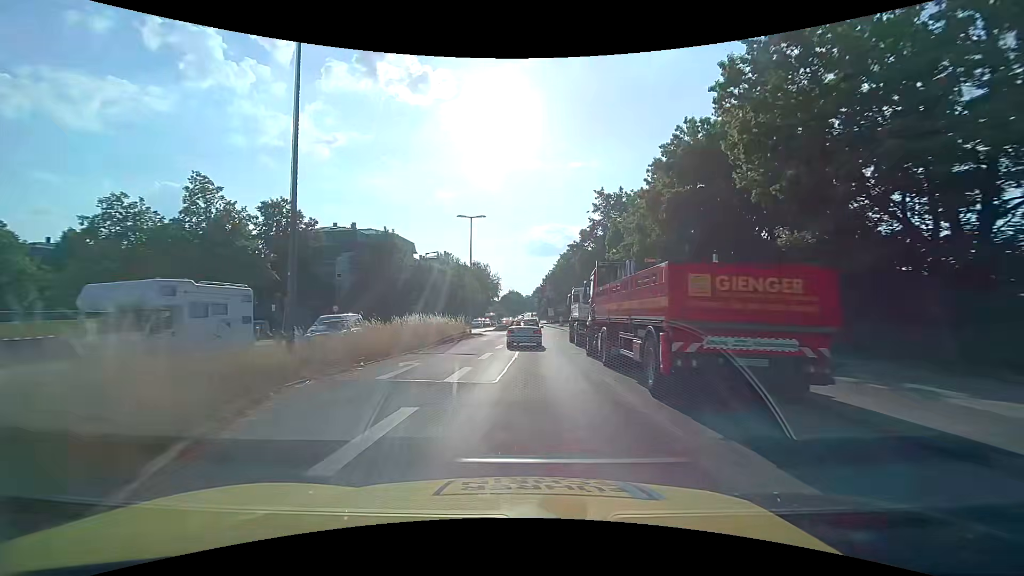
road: secondary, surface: asphalt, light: Day
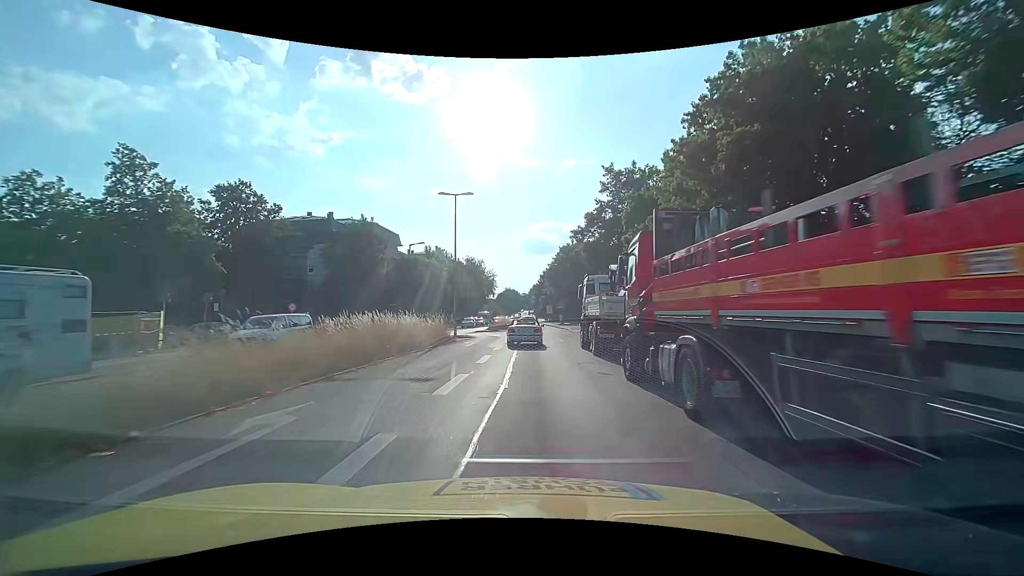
(0.0, +7.7) m; 0°
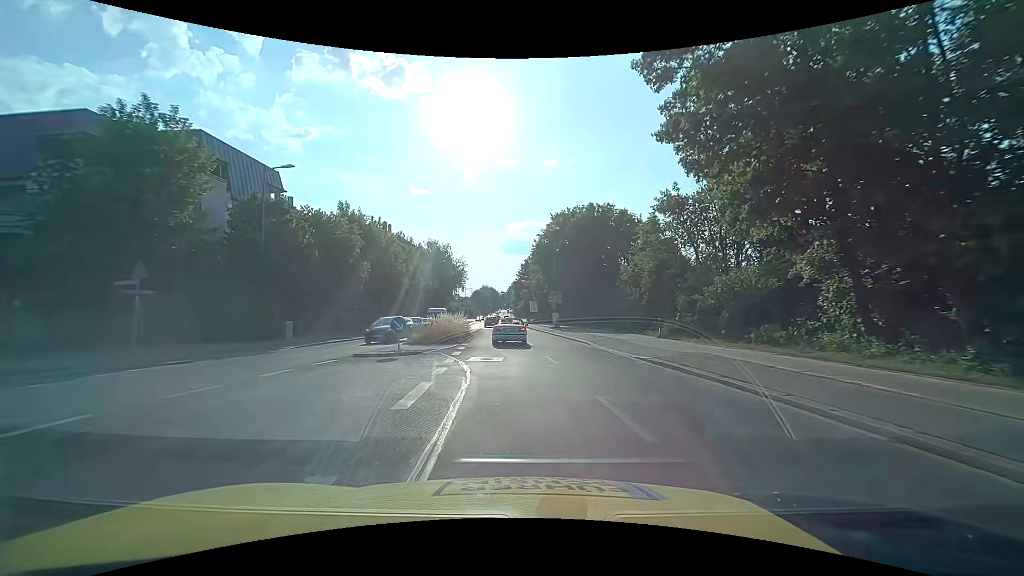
(+0.6, +31.4) m; +2°
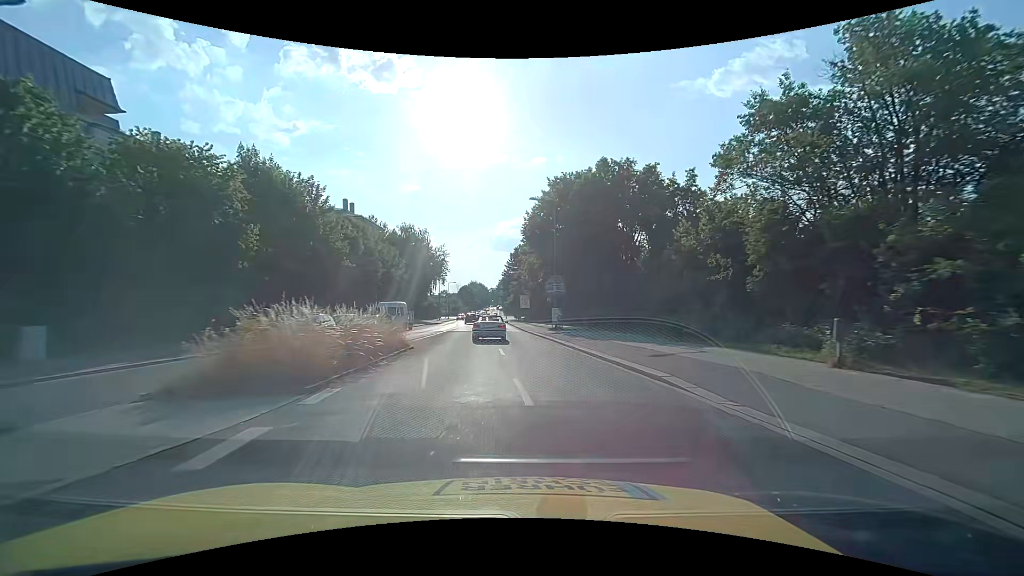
(+0.2, +16.4) m; +1°
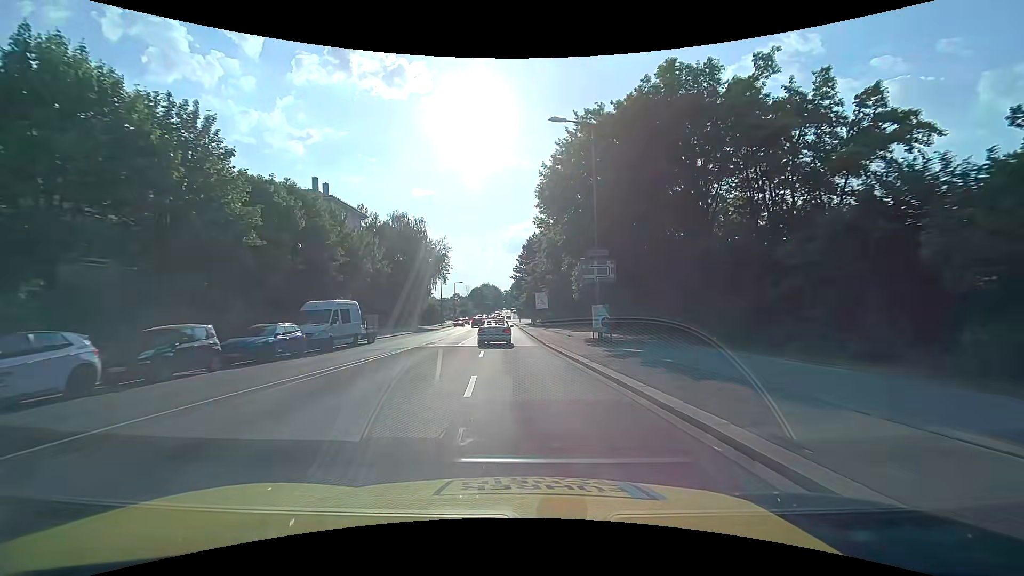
(-0.2, +16.9) m; -2°
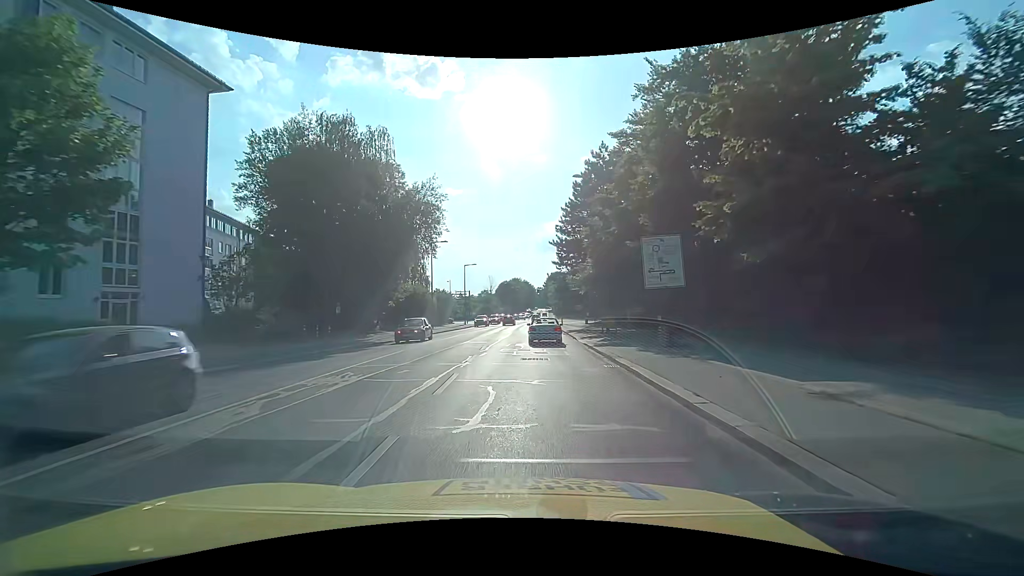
(-1.8, +42.2) m; -4°
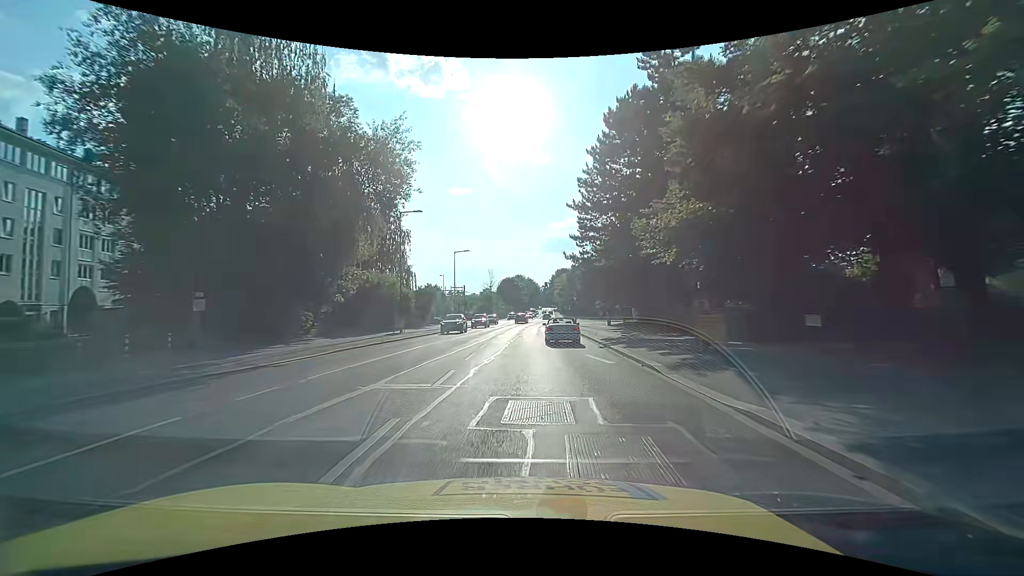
(-0.1, +17.2) m; -1°
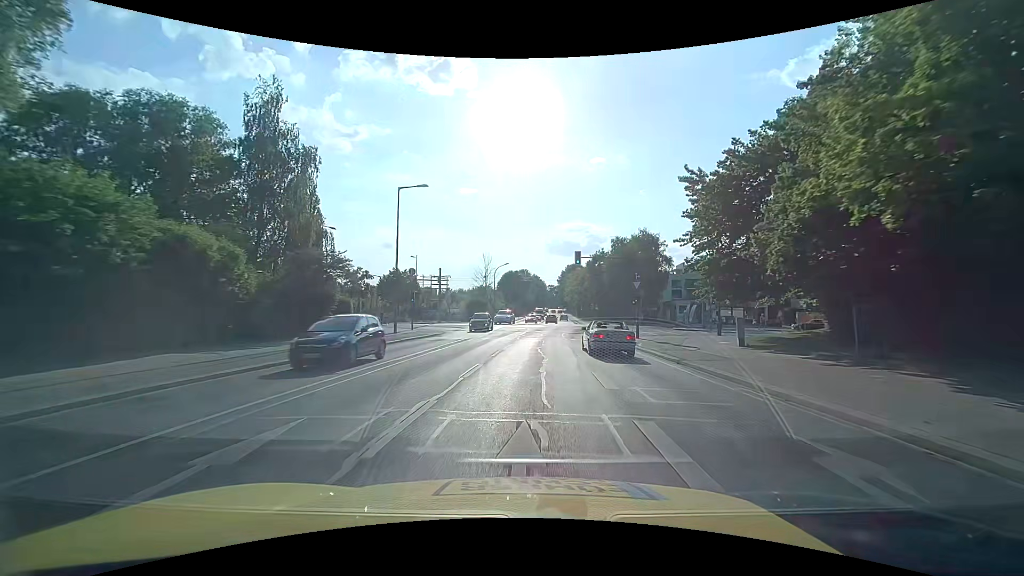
(-0.2, +34.7) m; 0°
(0, +10) (0, +20) (+1, +30) (+2, +40) (+3, +50) (+4, +60) (+5, +70) (+6, +80) (+7, +90) (+8, +100) m
